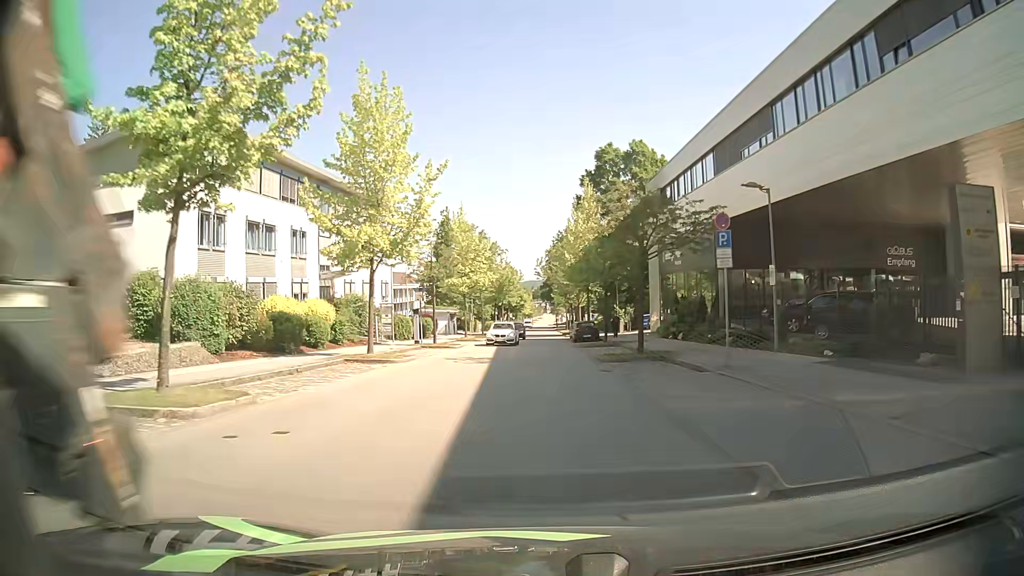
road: residential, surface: asphalt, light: Day
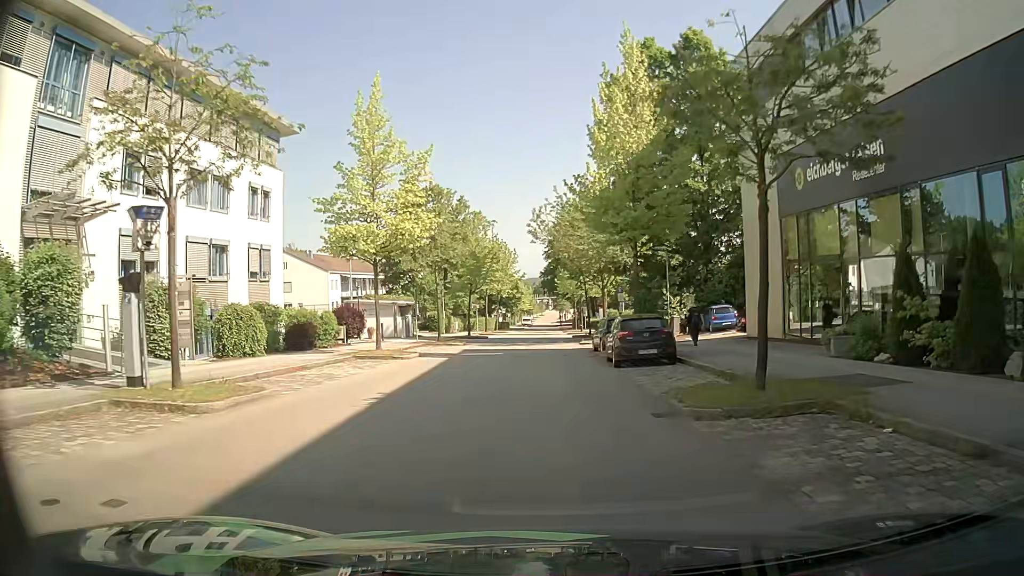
(-0.2, +27.4) m; 0°
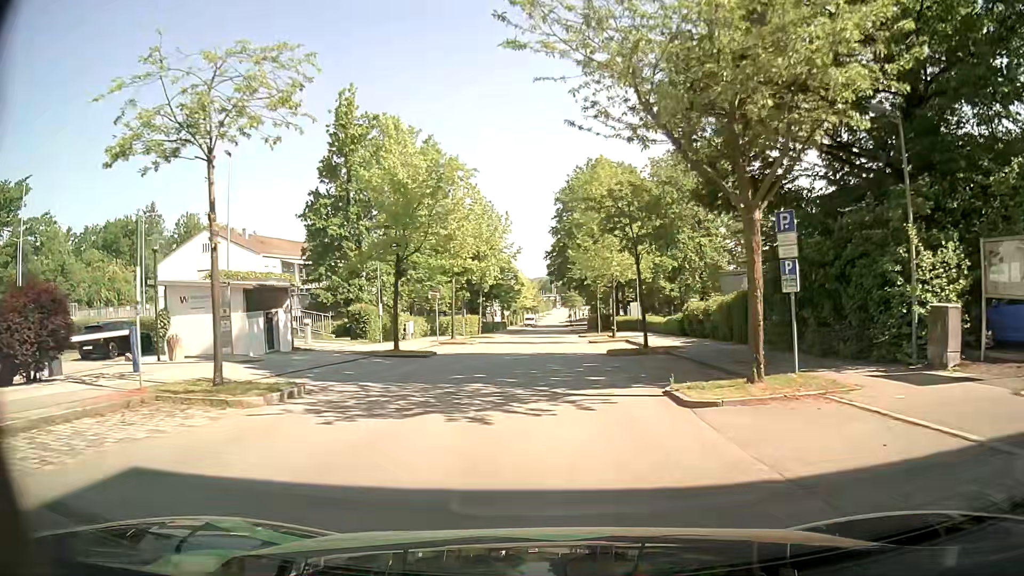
(-0.2, +27.2) m; 0°
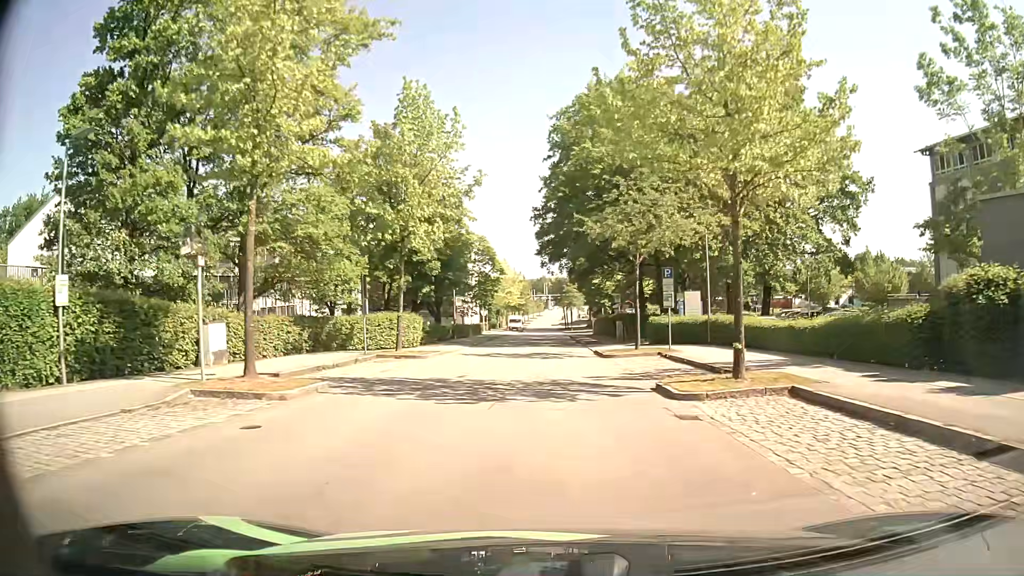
(-0.3, +27.0) m; 0°
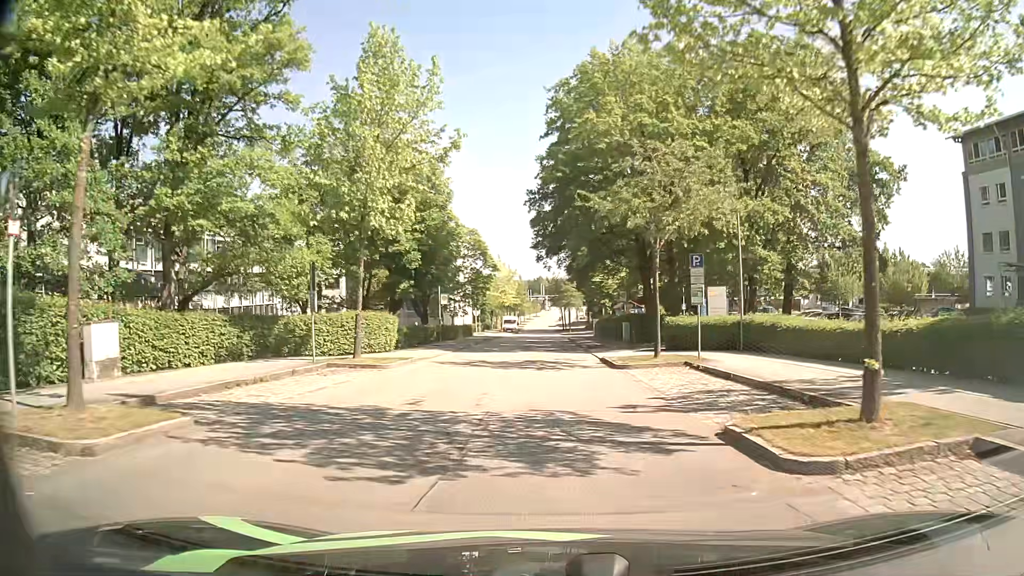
(0.0, +5.6) m; 0°
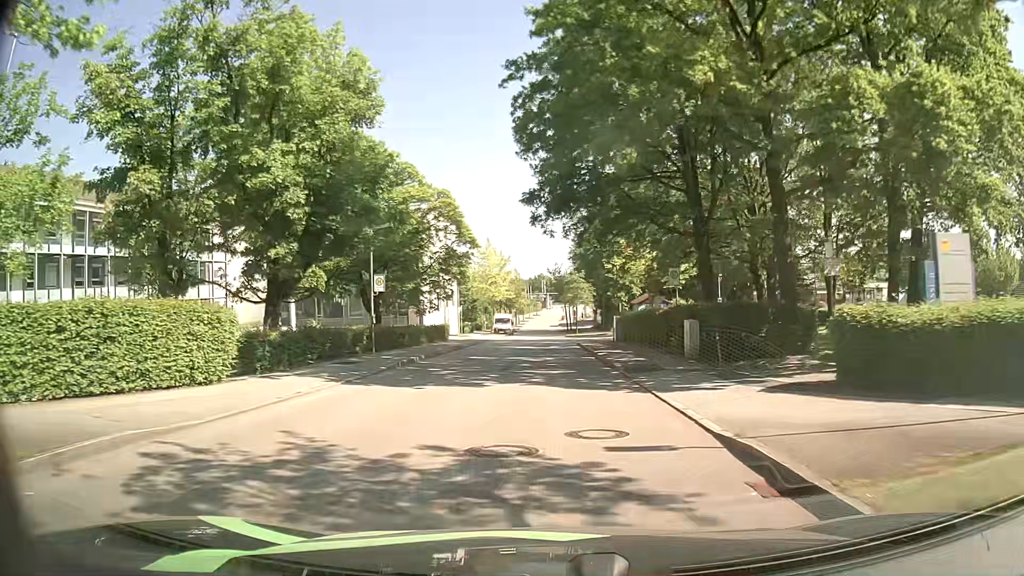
(+0.1, +17.9) m; 0°
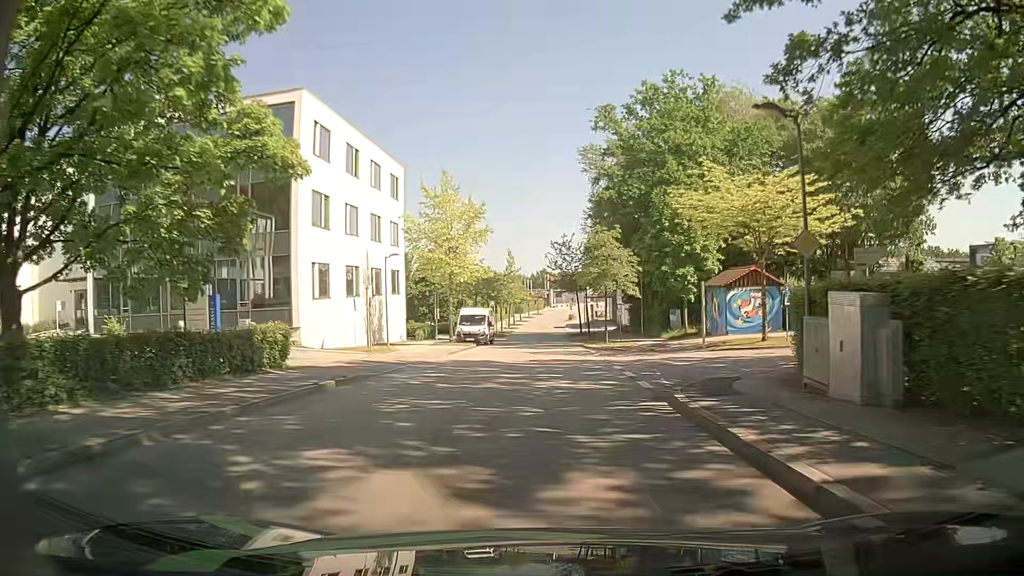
(-0.3, +33.2) m; -1°
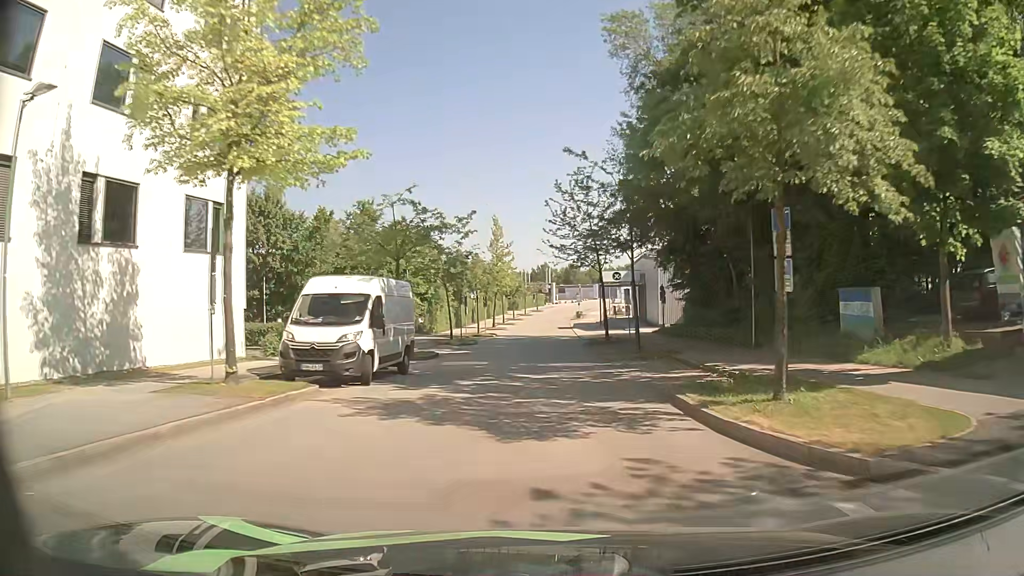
(+0.1, +29.2) m; 0°
(0, +10) (0, +20) (0, +30) (0, +40) (+1, +50) (+1, +60) (+1, +70) (+1, +80) (+1, +90) (+2, +100) m
